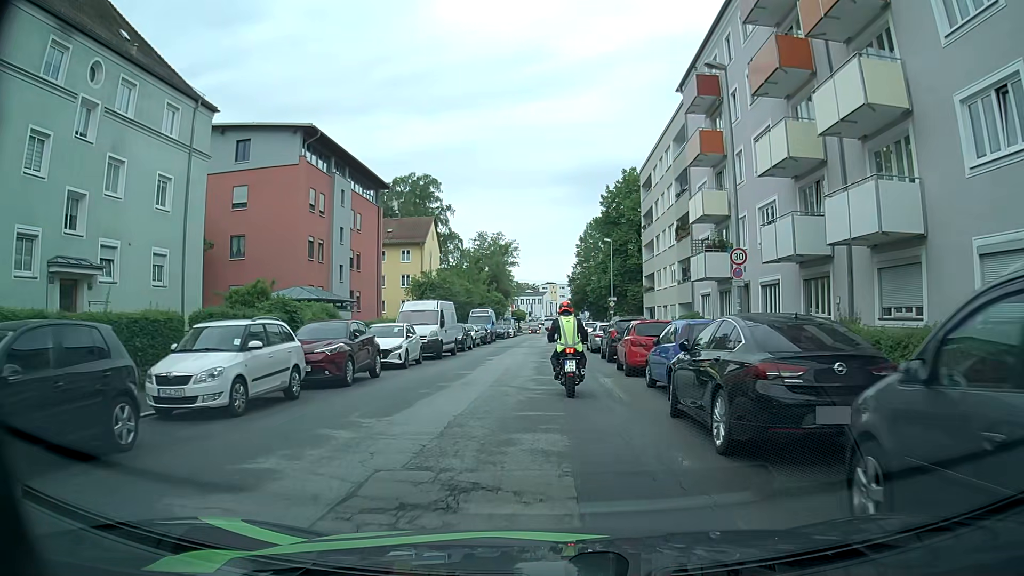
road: tertiary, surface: asphalt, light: Day
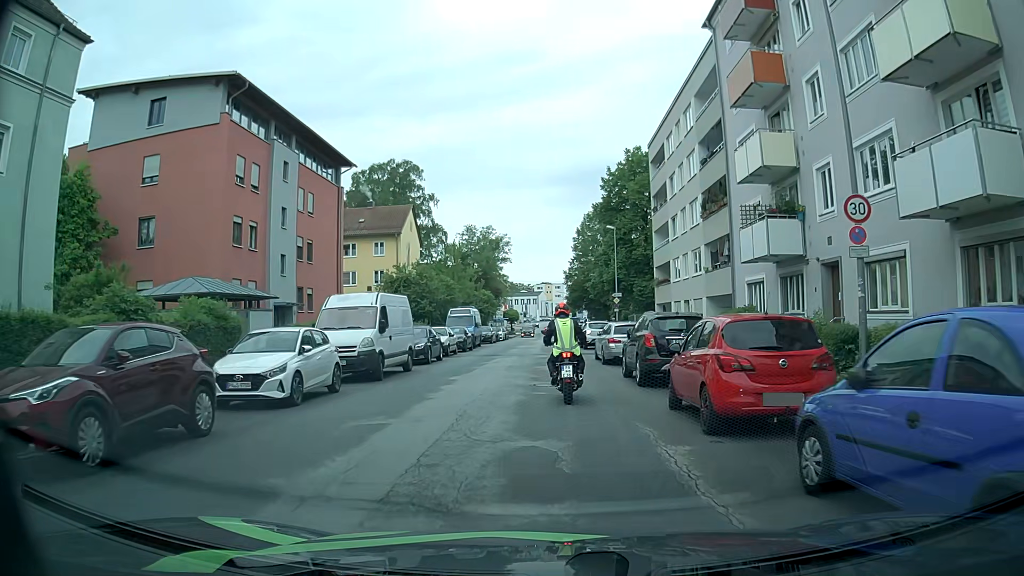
(+0.1, +9.4) m; 0°
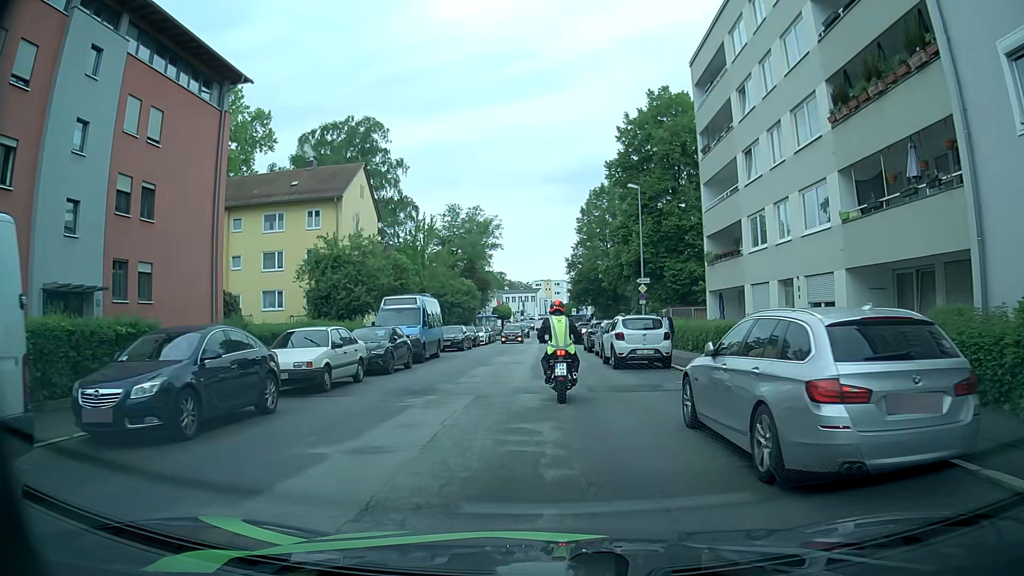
(+0.1, +17.6) m; 0°
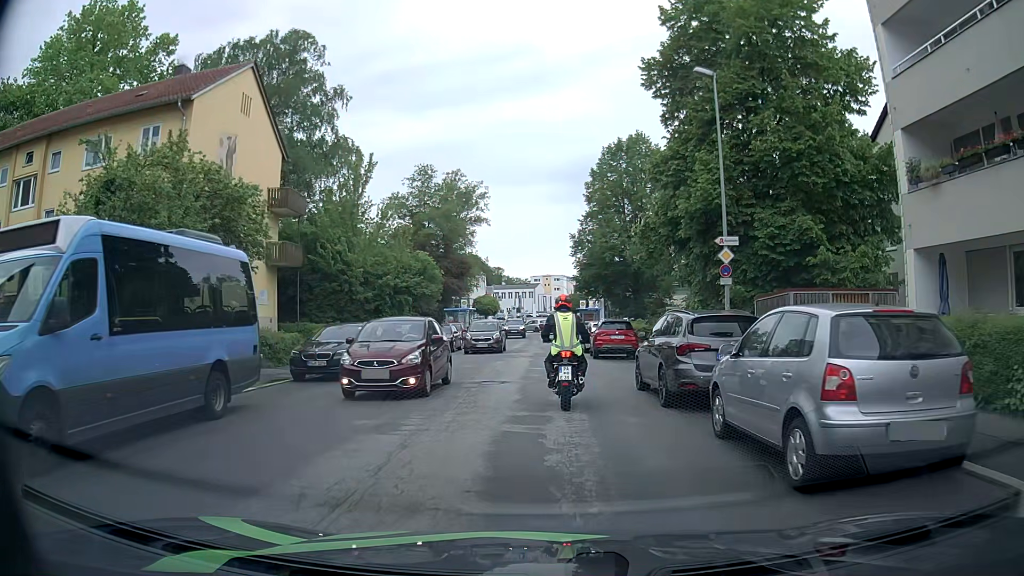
(+0.3, +20.6) m; 0°
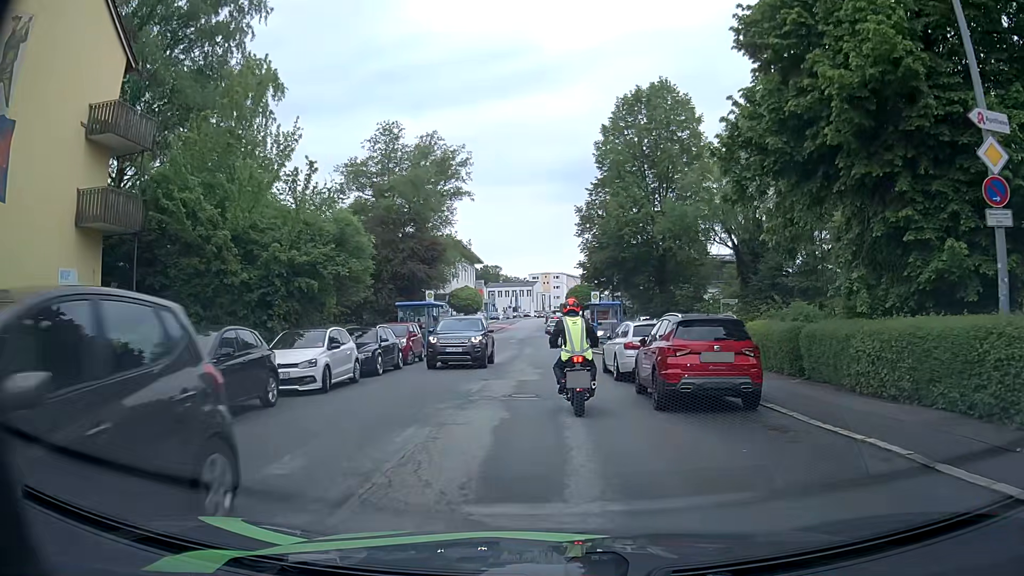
(+0.2, +15.0) m; 0°
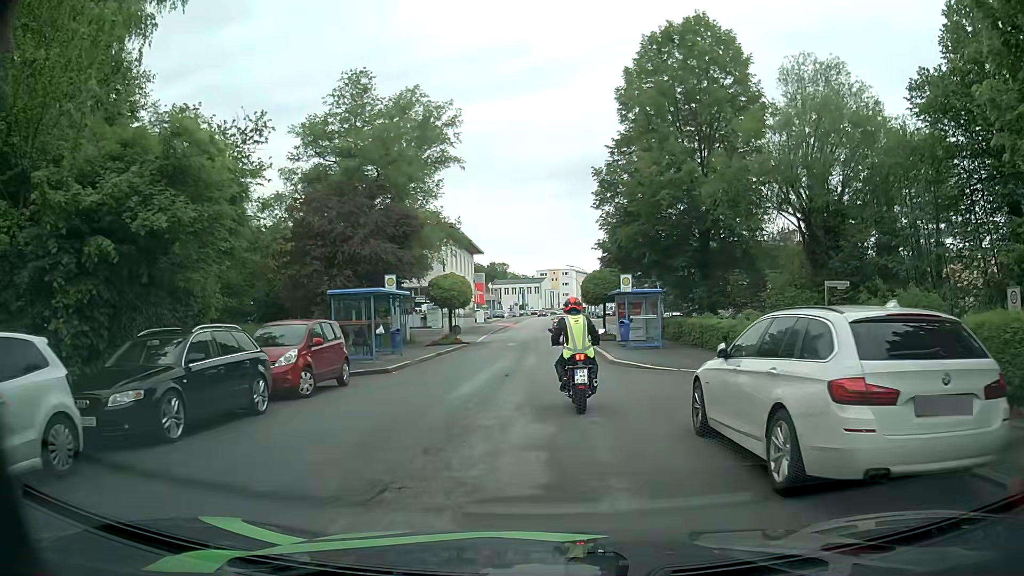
(0.0, +11.5) m; 0°
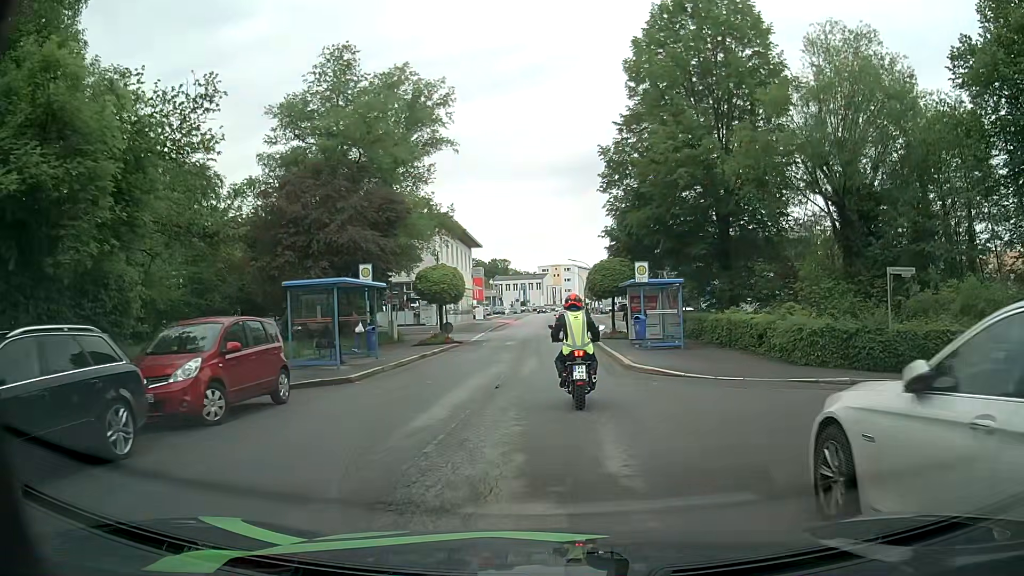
(0.0, +4.0) m; 0°
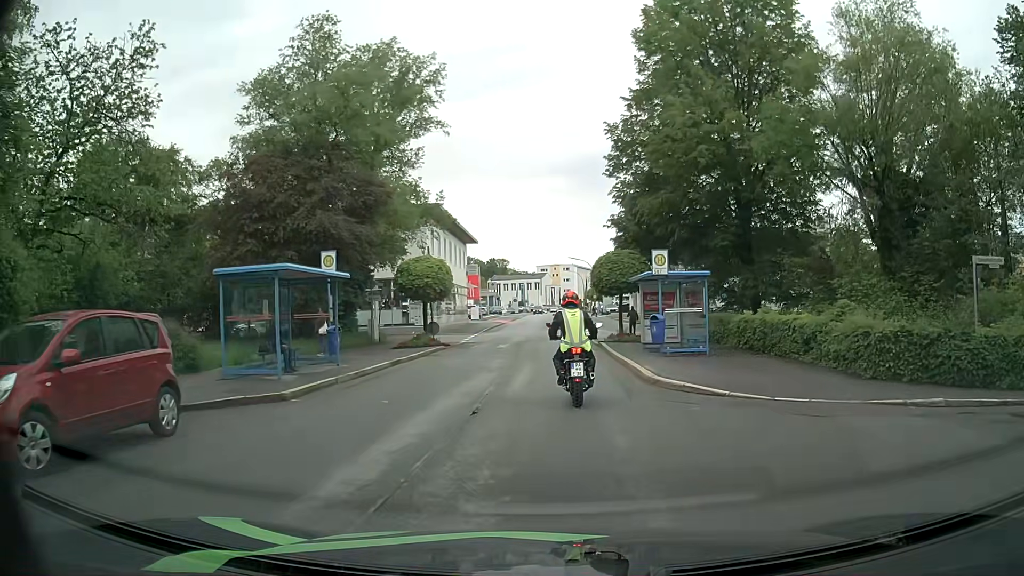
(0.0, +3.9) m; -1°
(0, +10) (+1, +20) (+1, +30) (+1, +40) (+1, +50) (+2, +60) (+2, +70) (+2, +80) (+3, +90) (+3, +100) m
